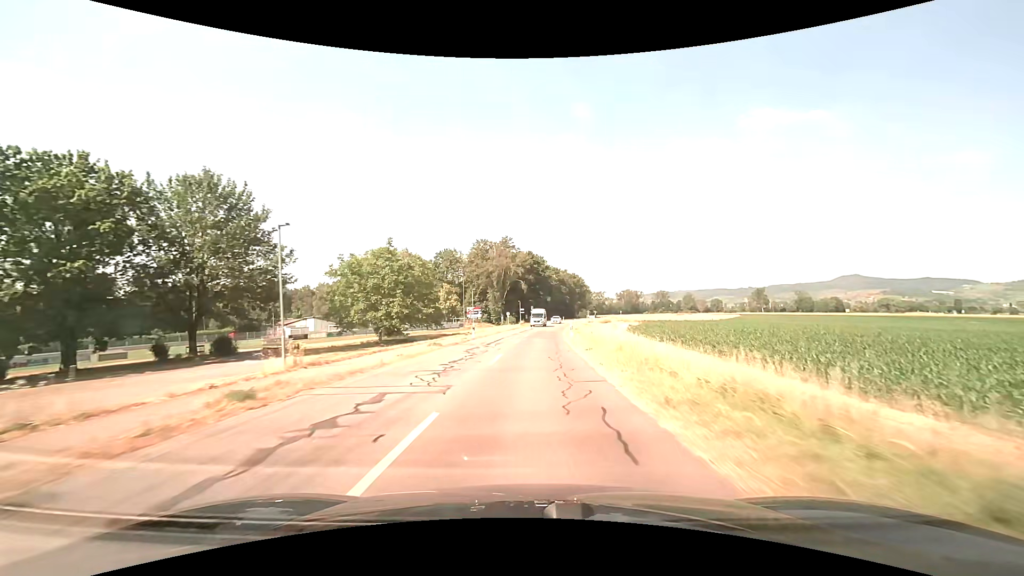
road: secondary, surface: asphalt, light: Day
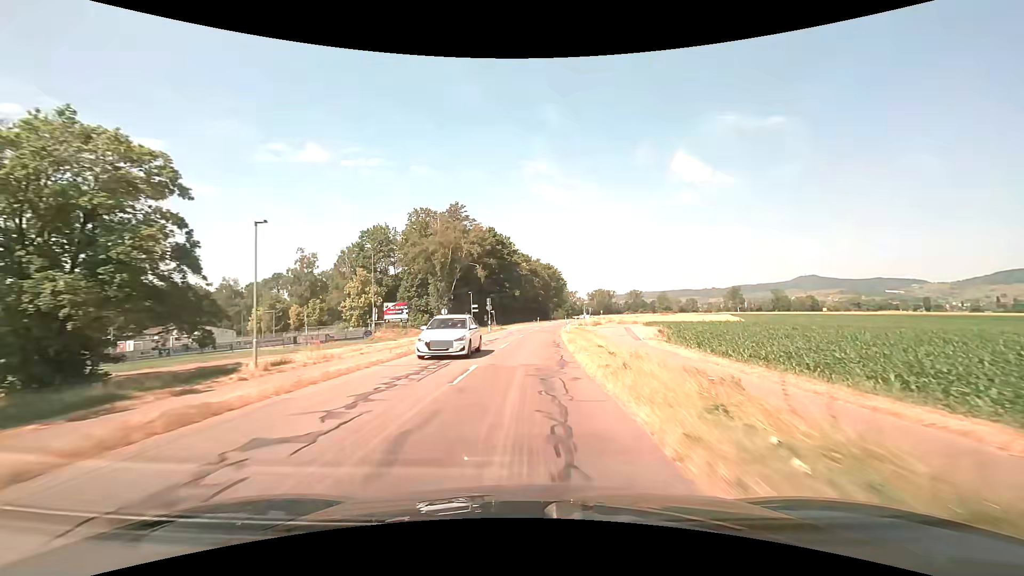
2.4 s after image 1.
(+1.3, +40.9) m; +4°
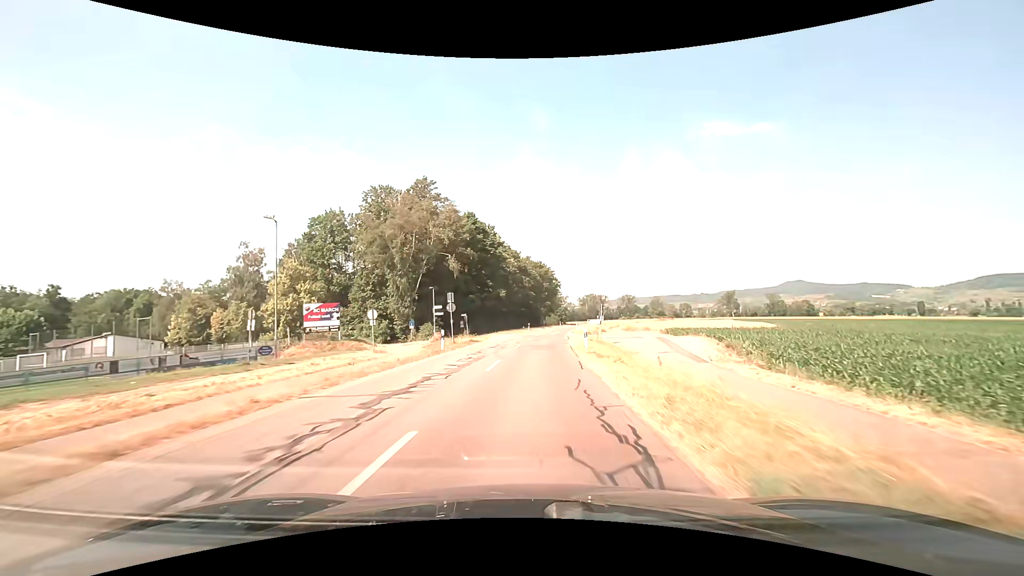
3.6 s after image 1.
(+0.2, +20.4) m; +1°
(0, +10) (0, +20) (+1, +30) (+1, +40) (+2, +50) (+3, +60) (+4, +70) (+5, +80) (+7, +90) (+8, +100) m
